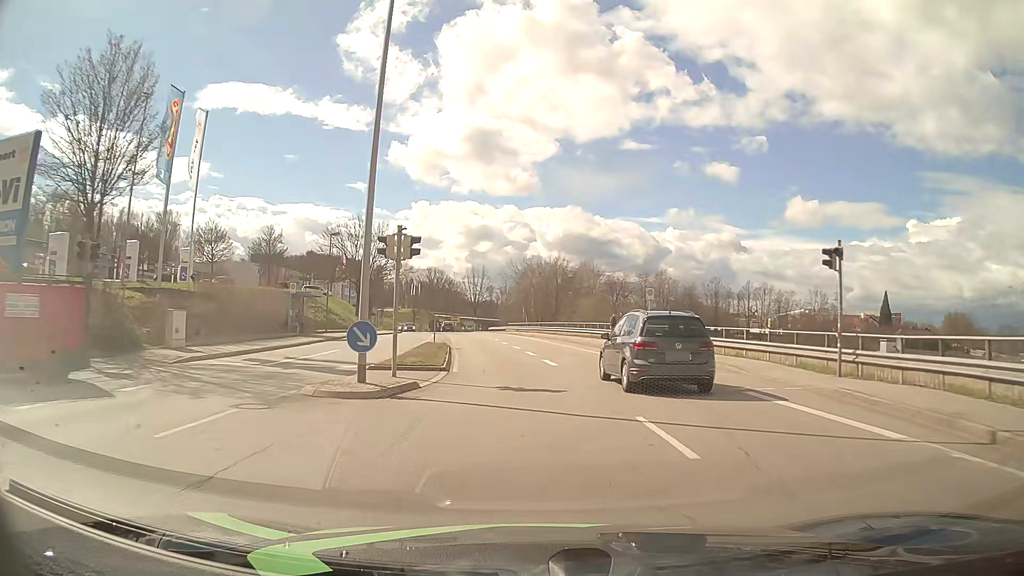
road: tertiary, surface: asphalt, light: Day
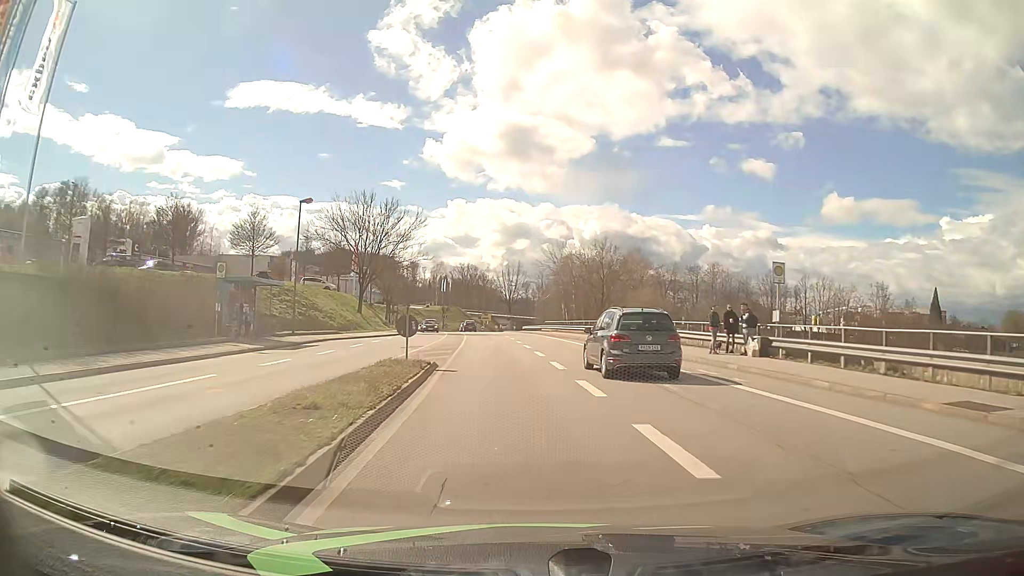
(-0.4, +15.0) m; -3°
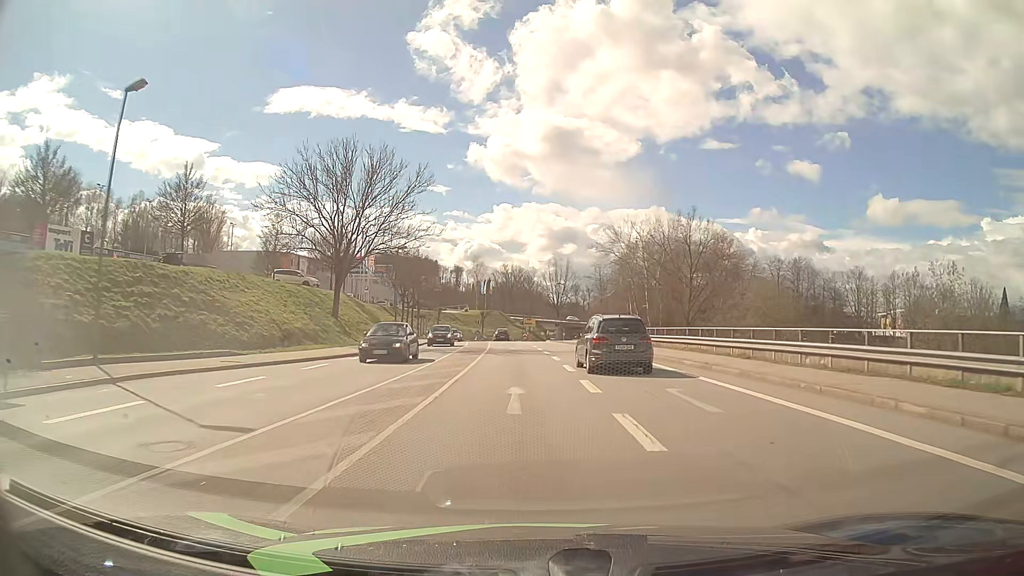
(-0.8, +22.6) m; -4°
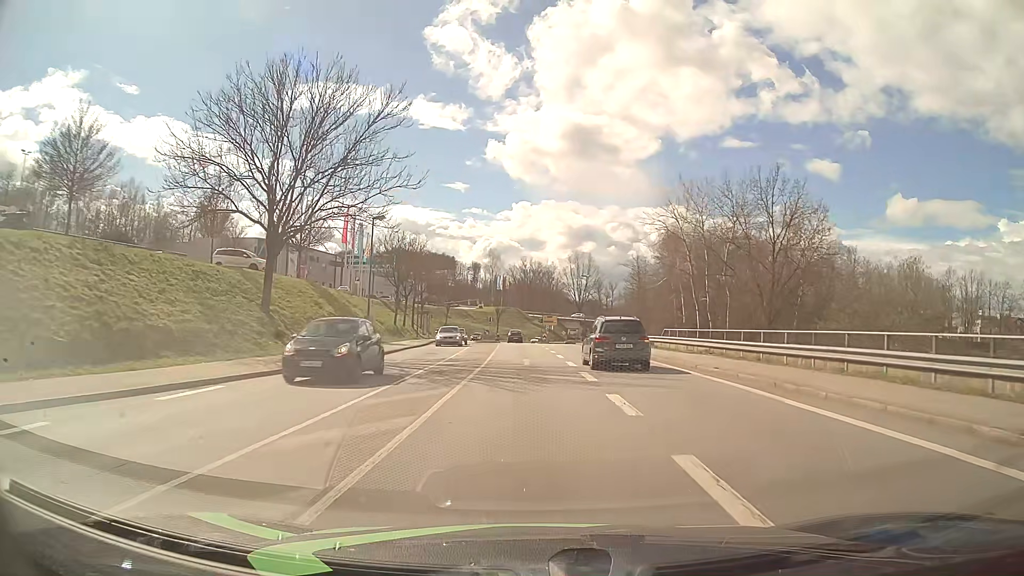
(-0.2, +15.2) m; -2°
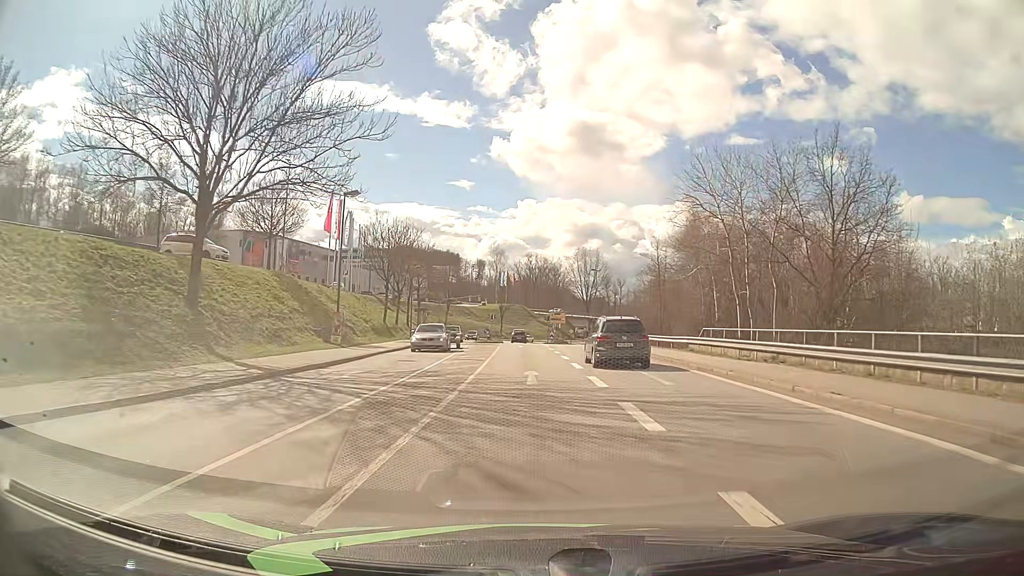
(0.0, +7.6) m; 0°
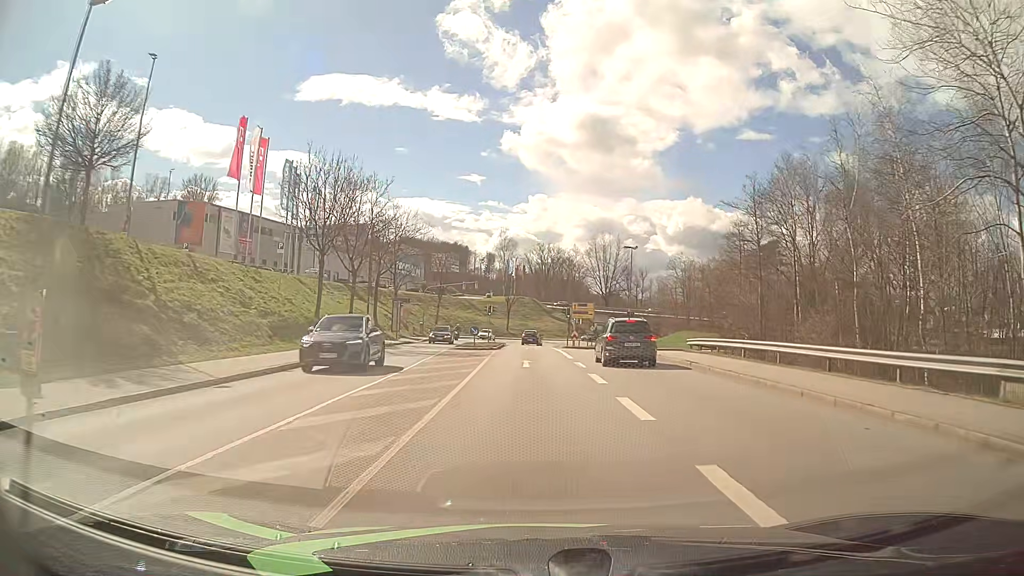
(-0.2, +23.0) m; -1°
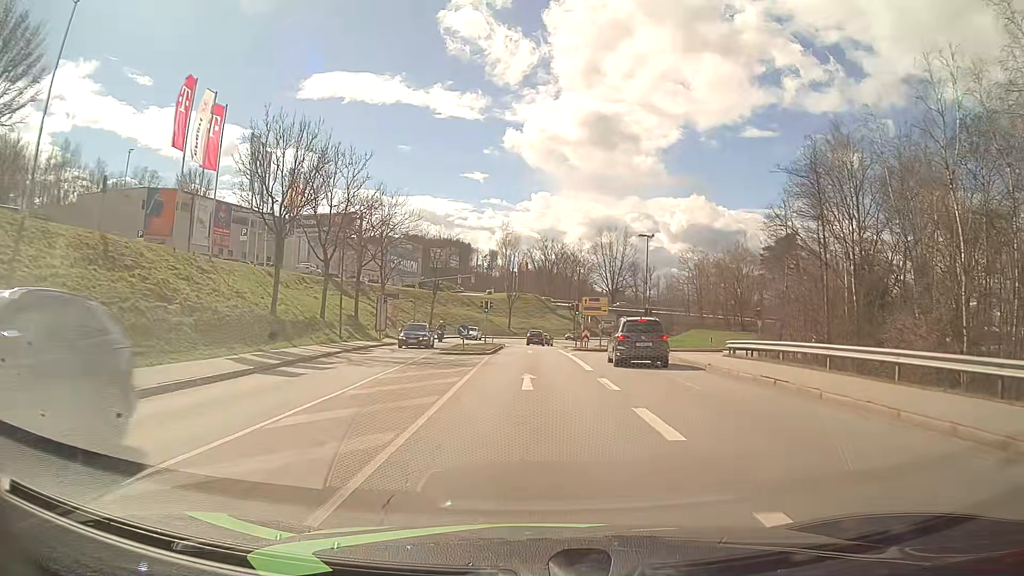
(0.0, +7.7) m; 0°
(0, +10) (0, +20) (0, +30) (0, +40) (0, +50) (0, +60) (0, +70) (+2, +80) (+3, +90) (+6, +99) m
